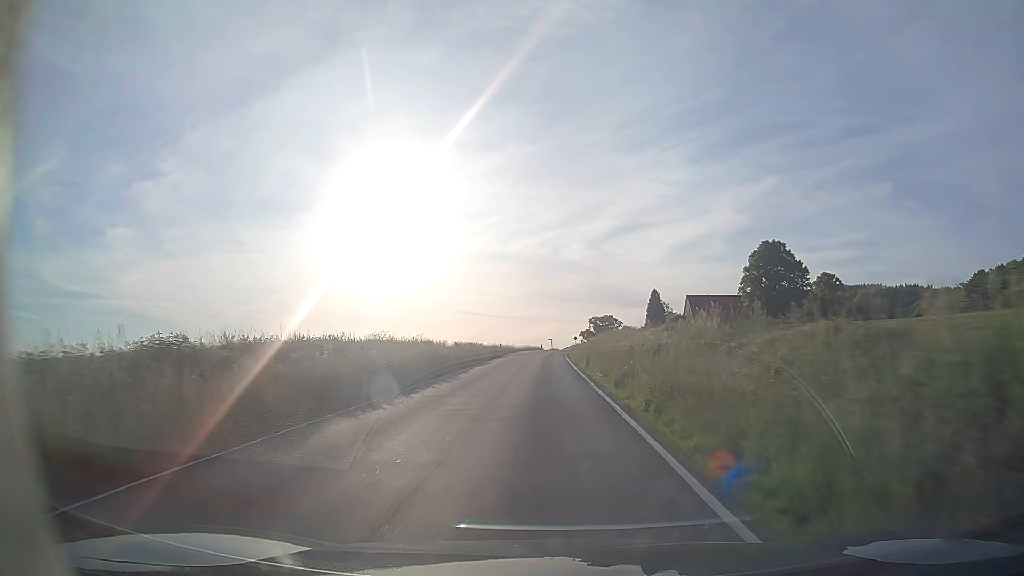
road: secondary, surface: asphalt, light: Day
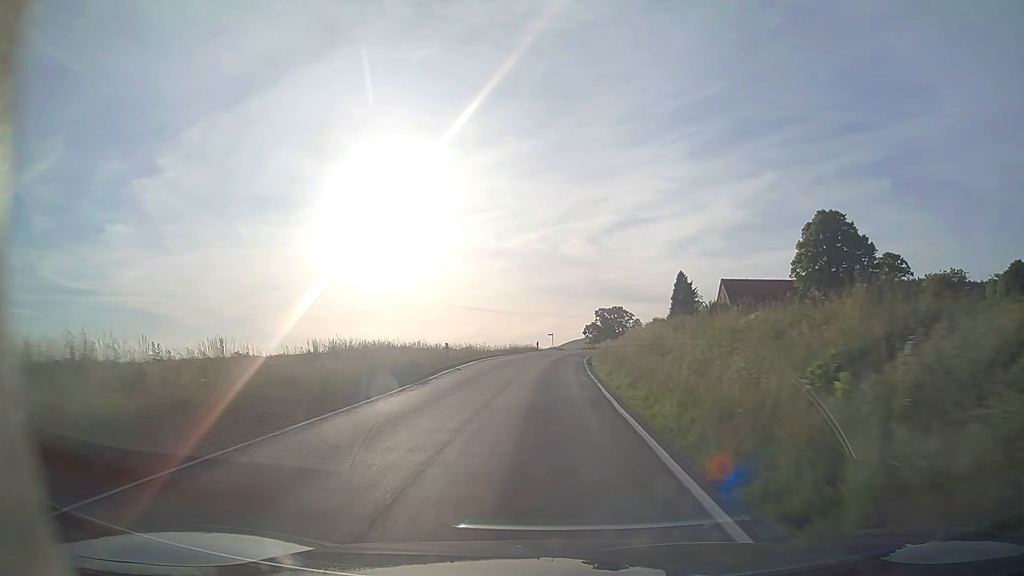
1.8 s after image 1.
(+0.2, +35.8) m; 0°
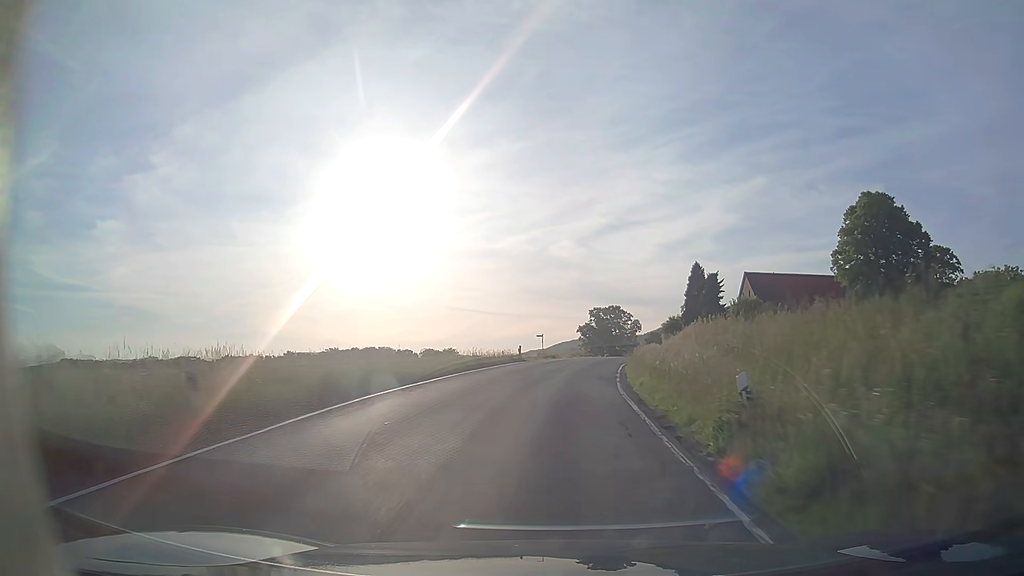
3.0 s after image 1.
(0.0, +23.2) m; +1°
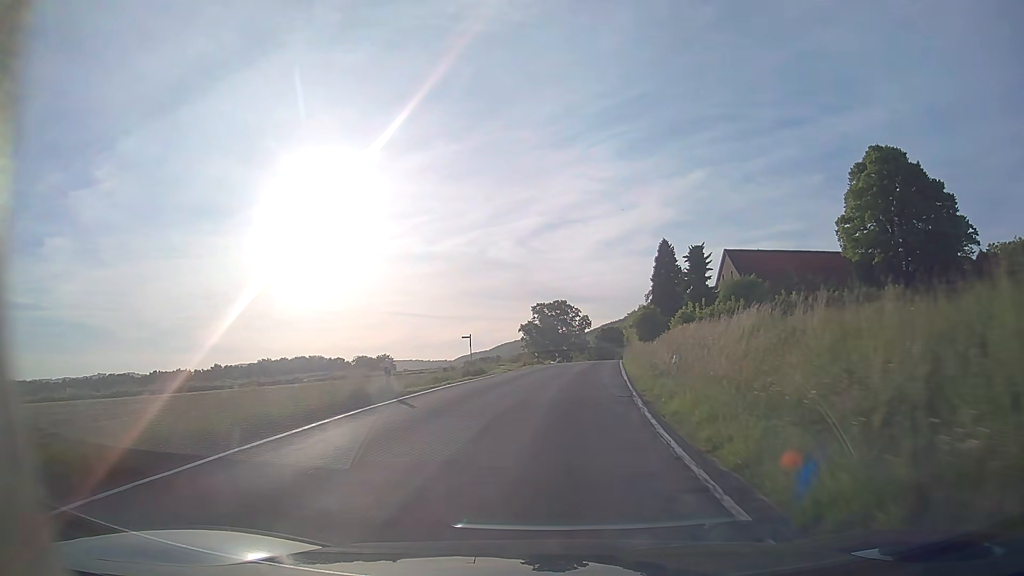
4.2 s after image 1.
(+1.0, +23.0) m; +5°
